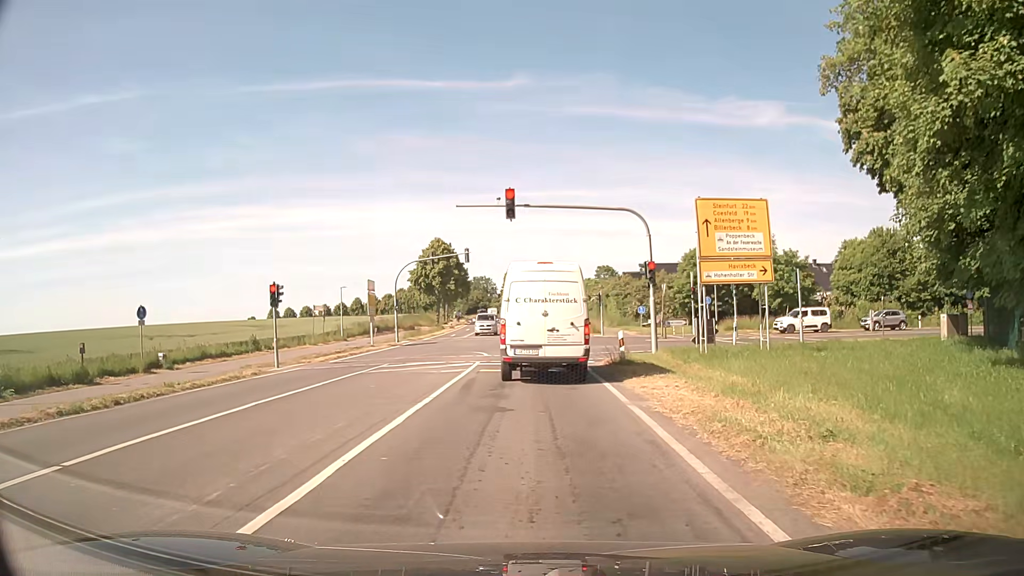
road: secondary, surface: asphalt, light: Day
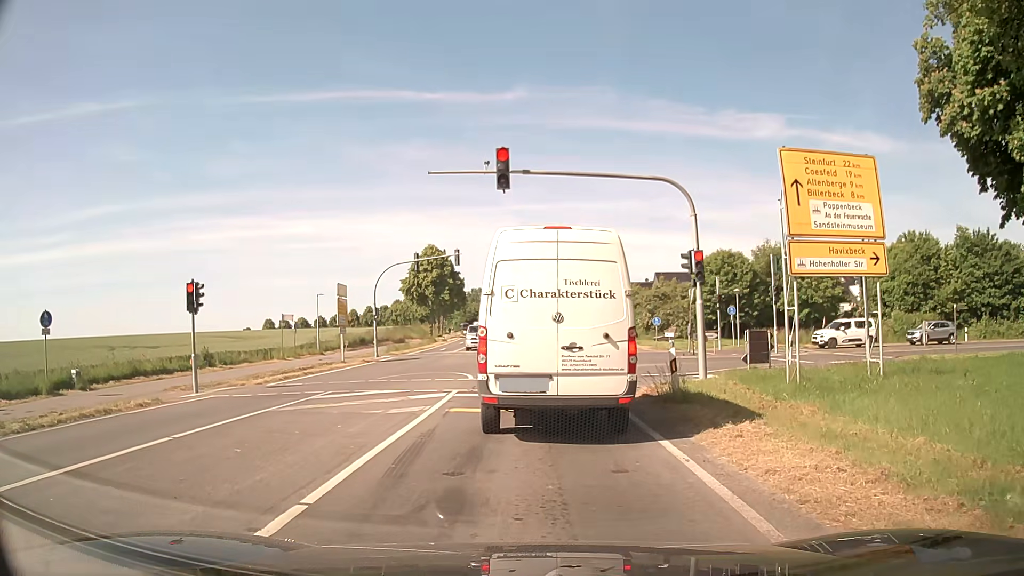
(0.0, +6.8) m; 0°
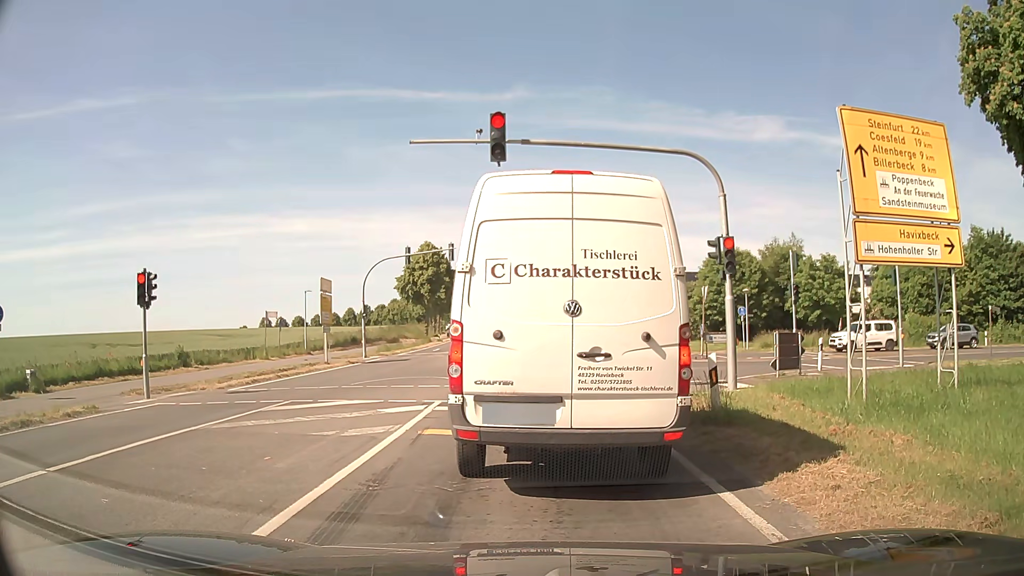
(0.0, +2.7) m; -1°
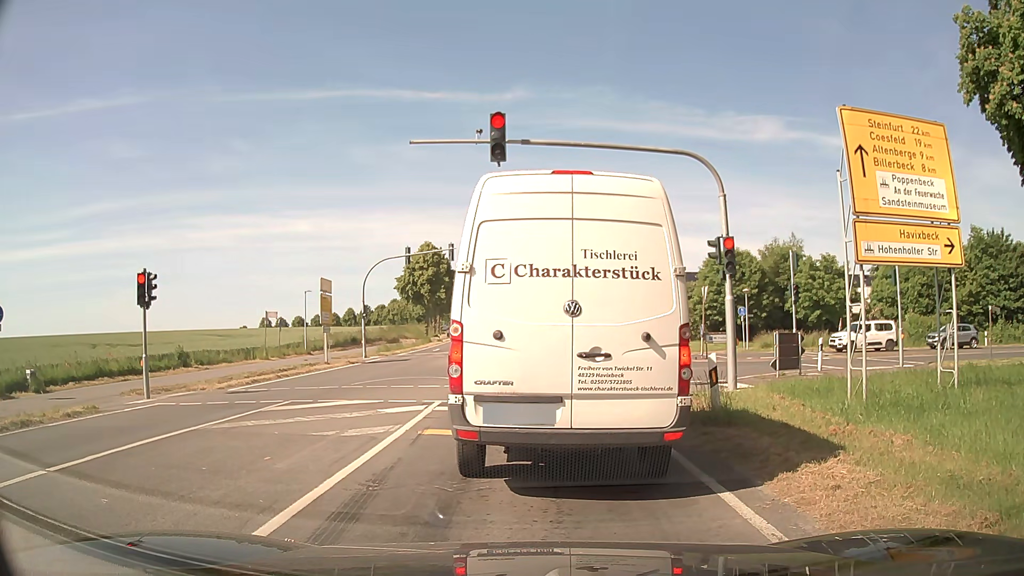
(0.0, 0.0) m; 0°
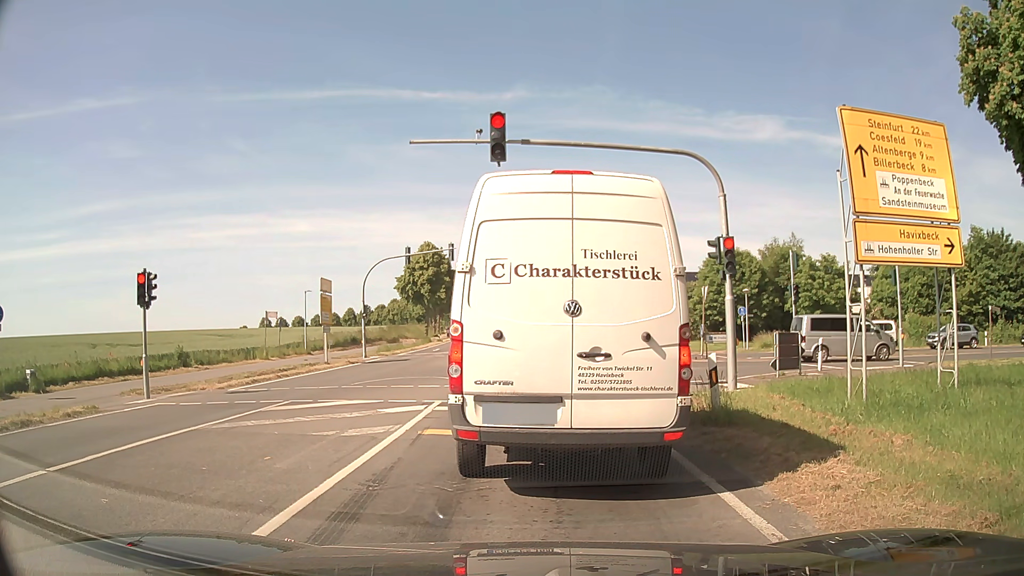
(0.0, 0.0) m; 0°
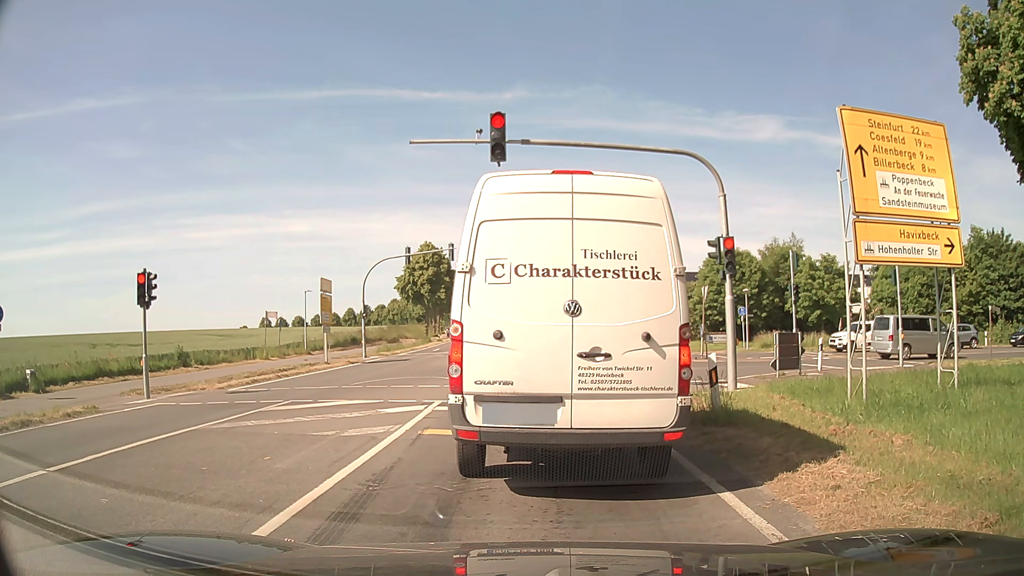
(0.0, 0.0) m; 0°
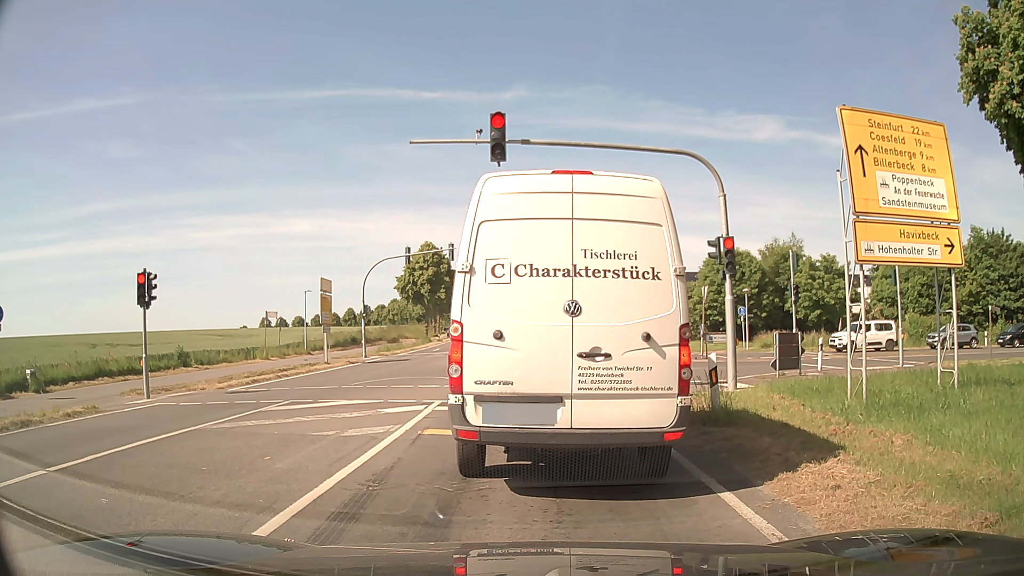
(0.0, 0.0) m; 0°
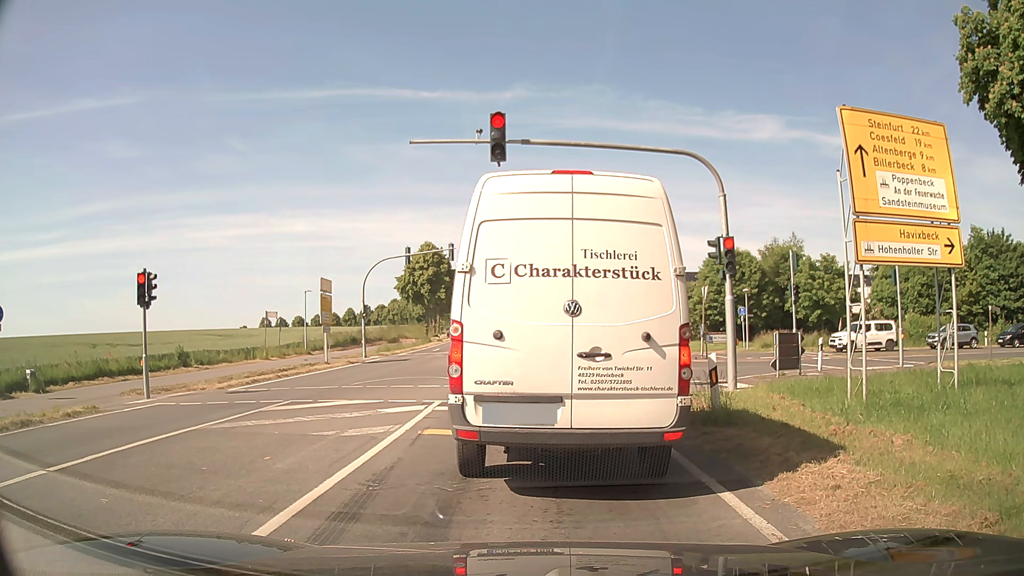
(0.0, 0.0) m; 0°
